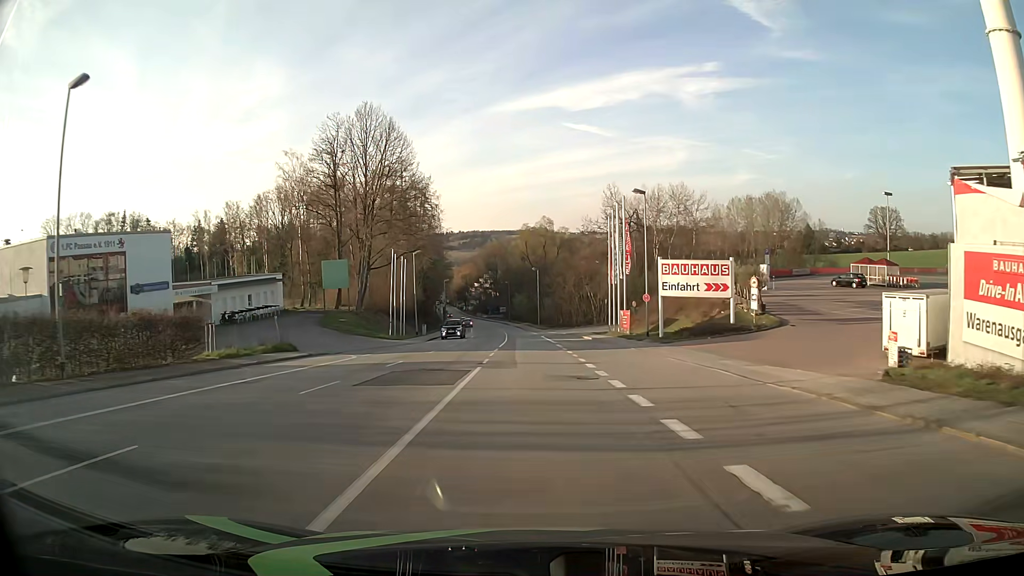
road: tertiary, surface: asphalt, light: Day
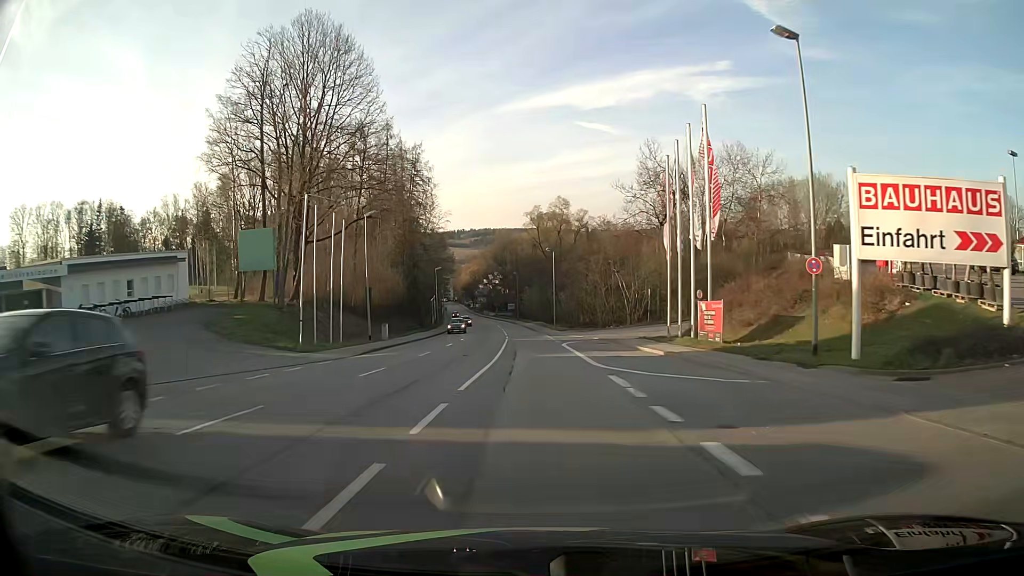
(-0.2, +22.9) m; -1°
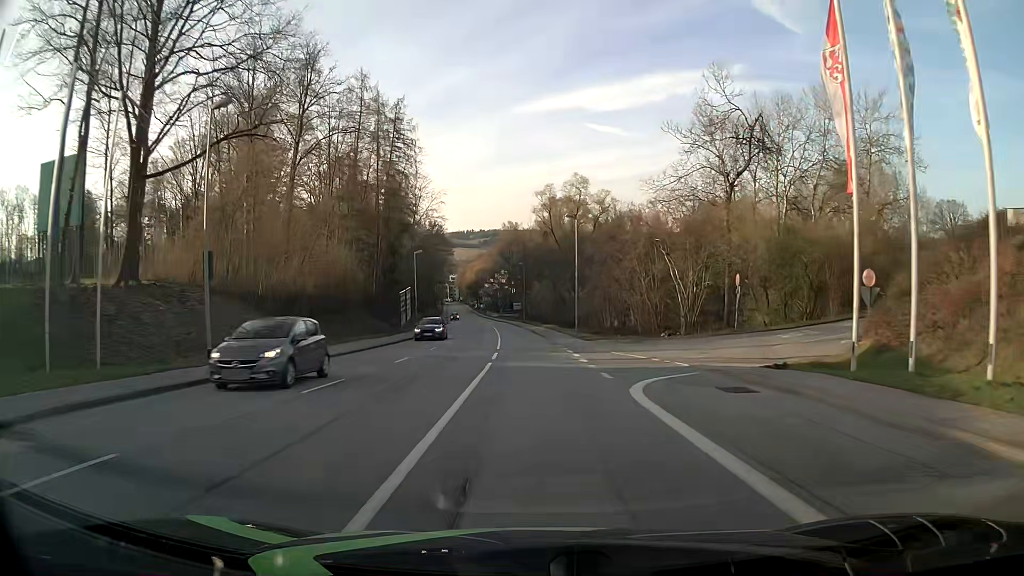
(-0.2, +22.9) m; -1°
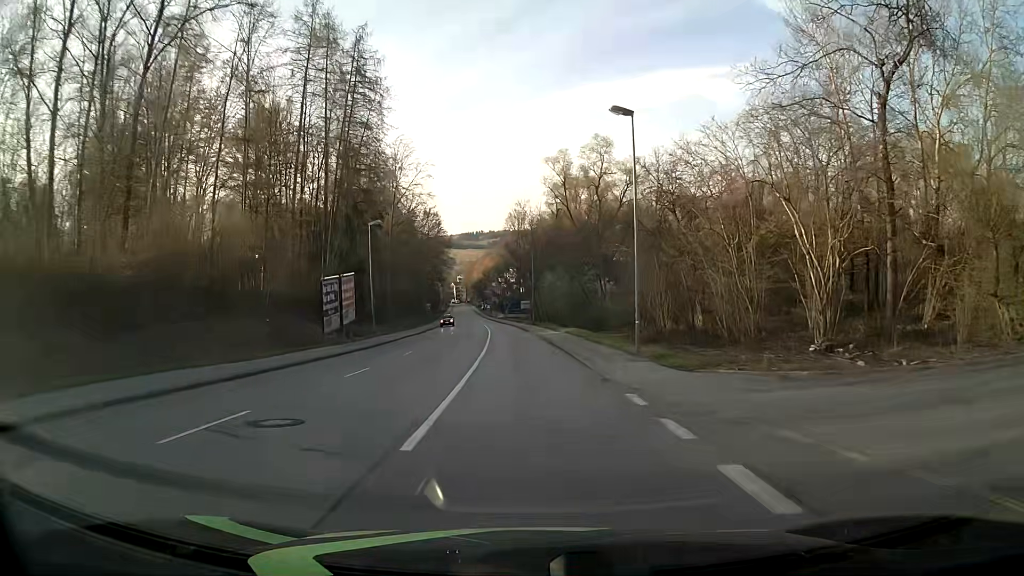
(0.0, +23.0) m; -1°
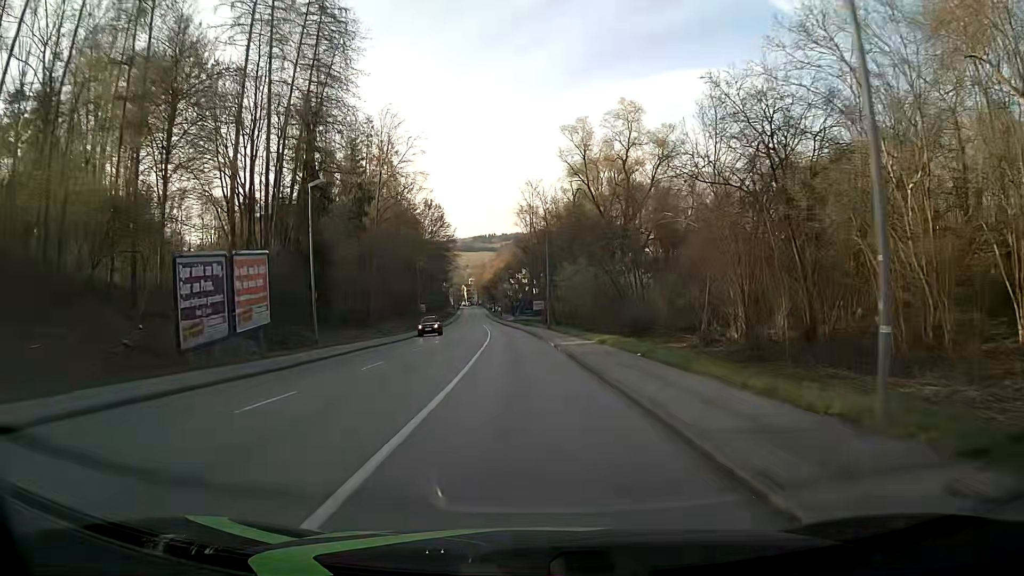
(0.0, +15.3) m; -1°
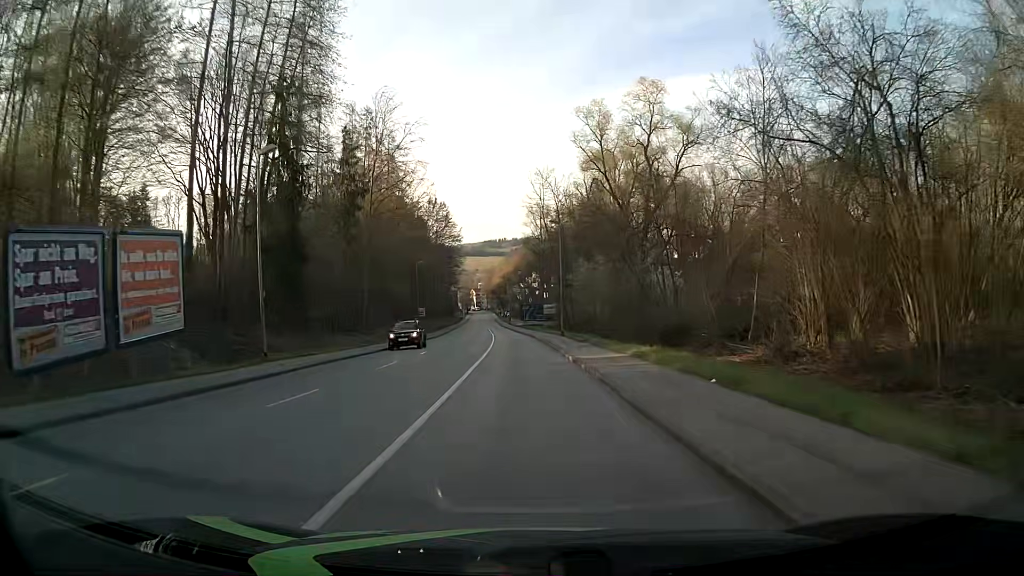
(0.0, +7.6) m; -1°
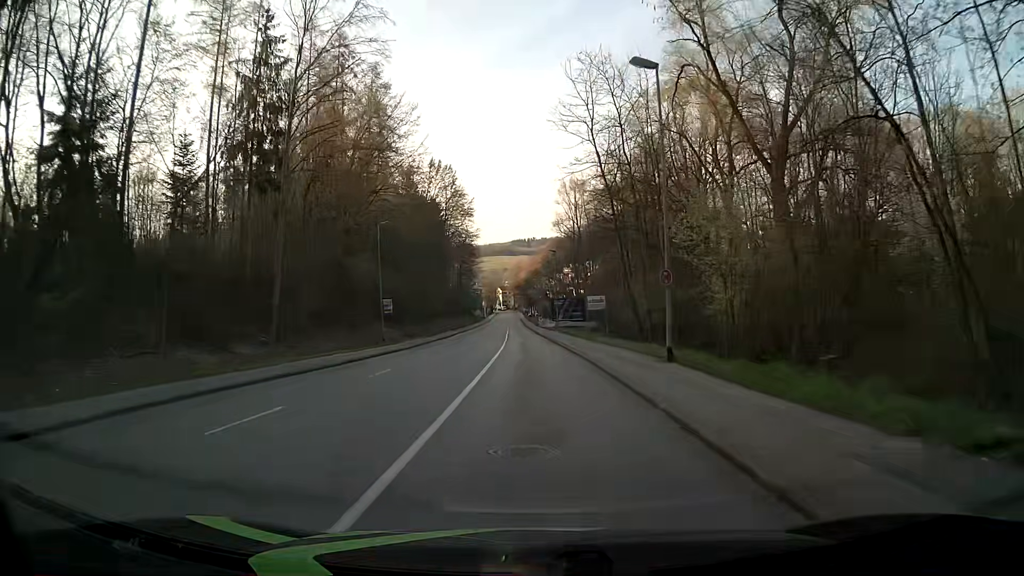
(-0.8, +30.4) m; -2°
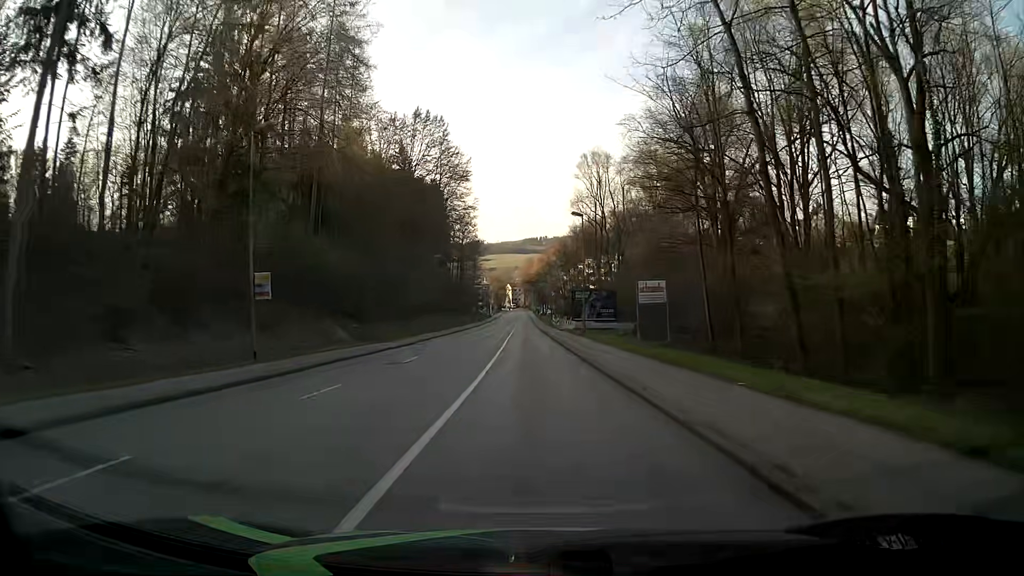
(-0.3, +22.8) m; -1°
(0, +10) (0, +20) (0, +30) (-1, +40) (-1, +50) (-1, +60) (-1, +70) (-1, +80) (-1, +90) (-2, +100) m
